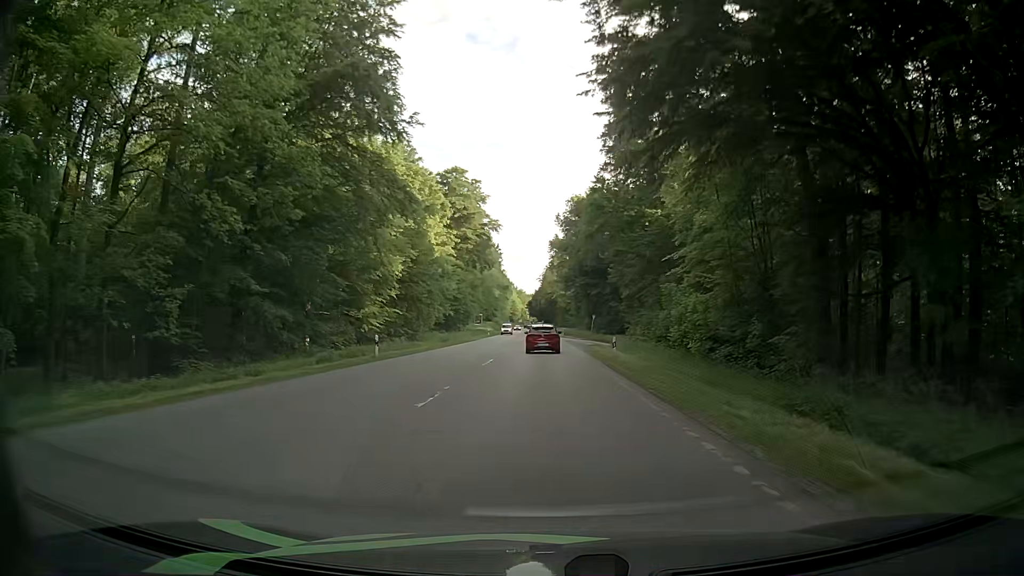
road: secondary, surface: asphalt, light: Day
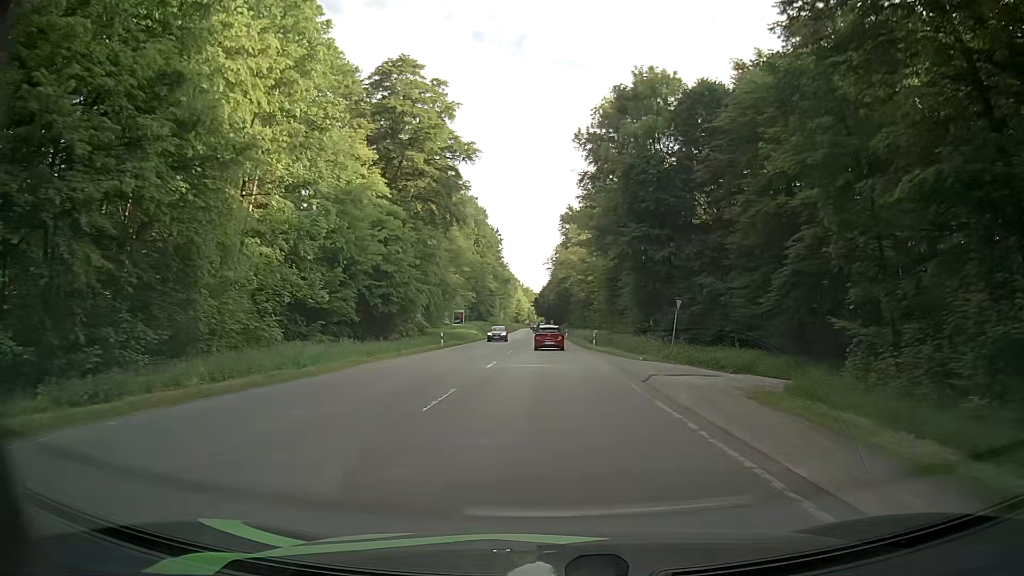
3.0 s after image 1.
(+0.2, +48.9) m; 0°
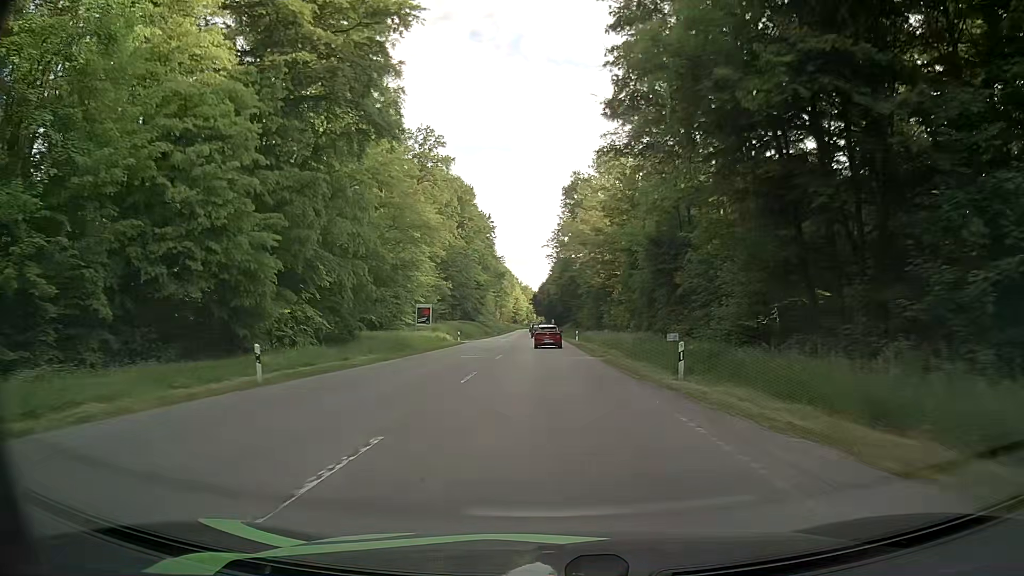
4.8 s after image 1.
(+0.1, +30.7) m; 0°
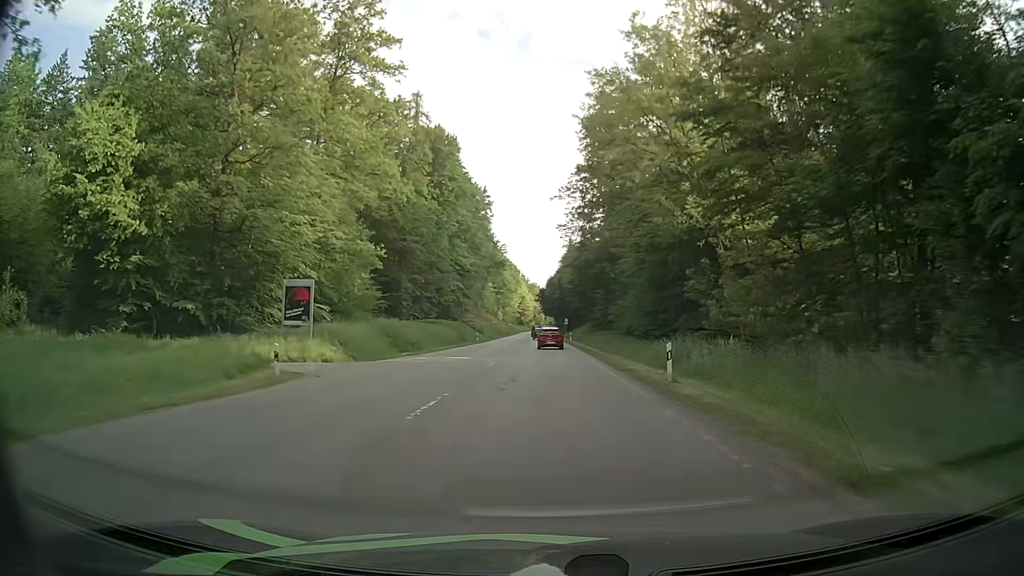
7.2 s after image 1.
(-0.2, +42.4) m; -1°
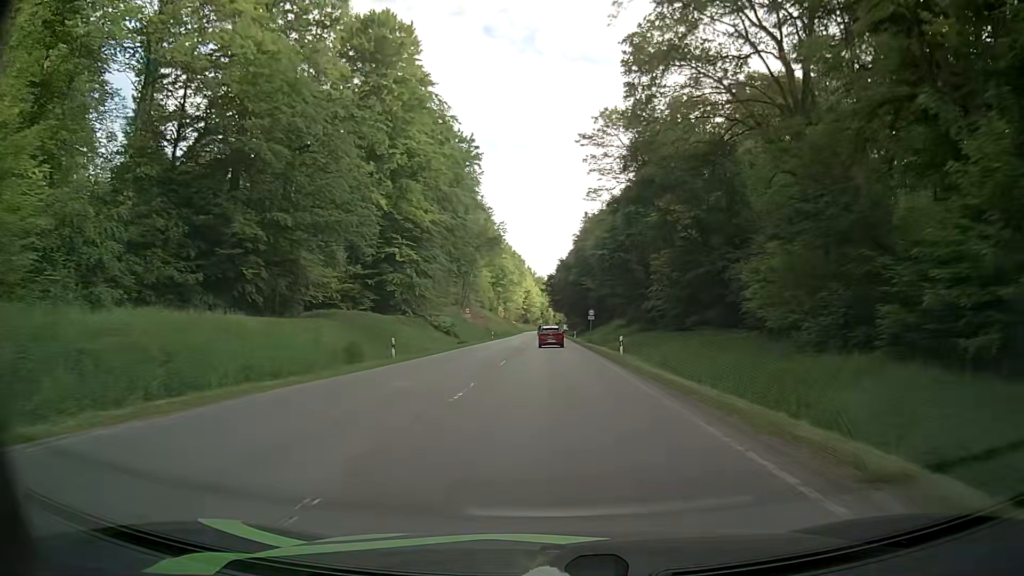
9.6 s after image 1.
(0.0, +43.9) m; 0°
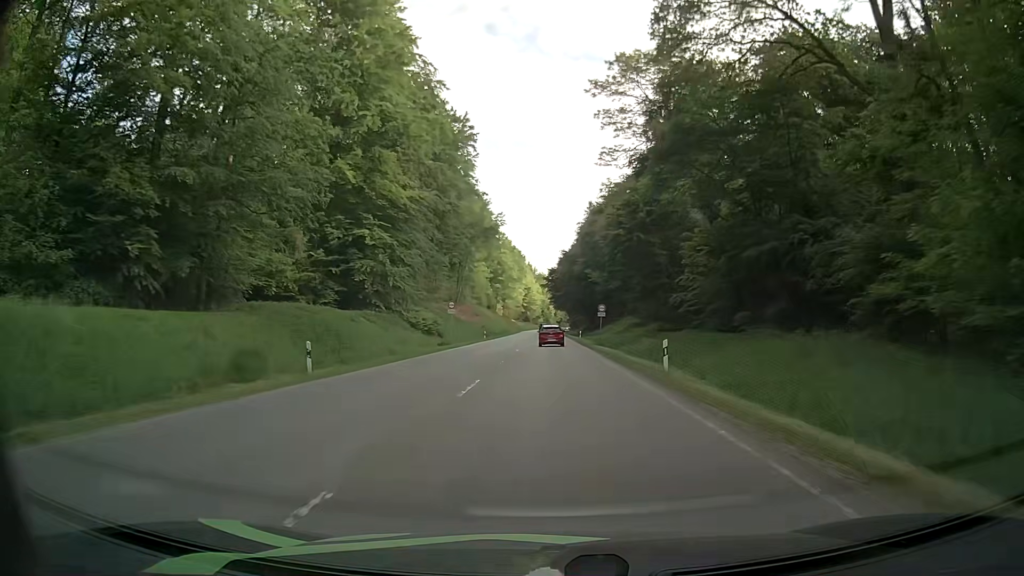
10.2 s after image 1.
(-0.1, +11.2) m; 0°
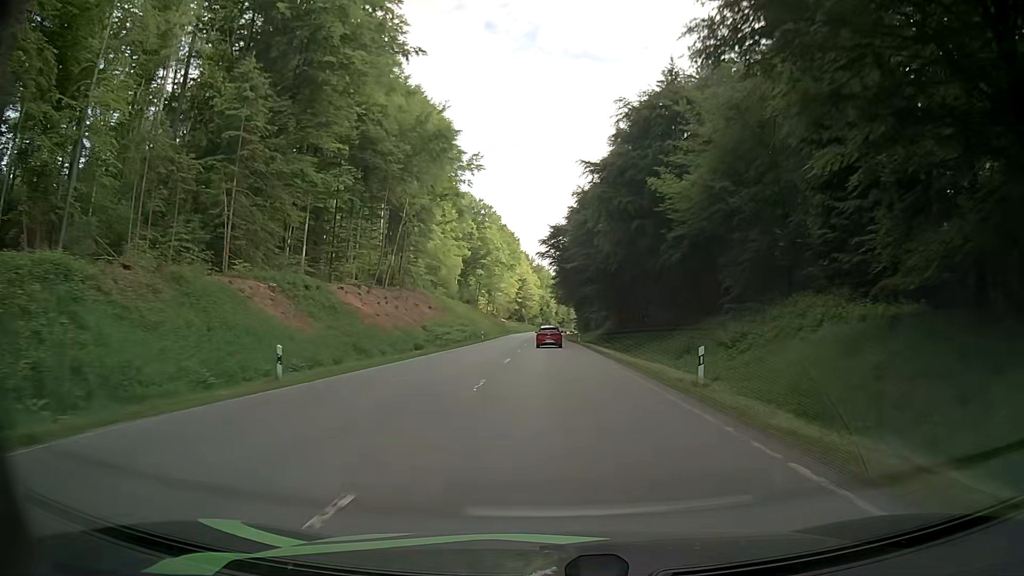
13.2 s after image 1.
(-0.2, +57.5) m; 0°
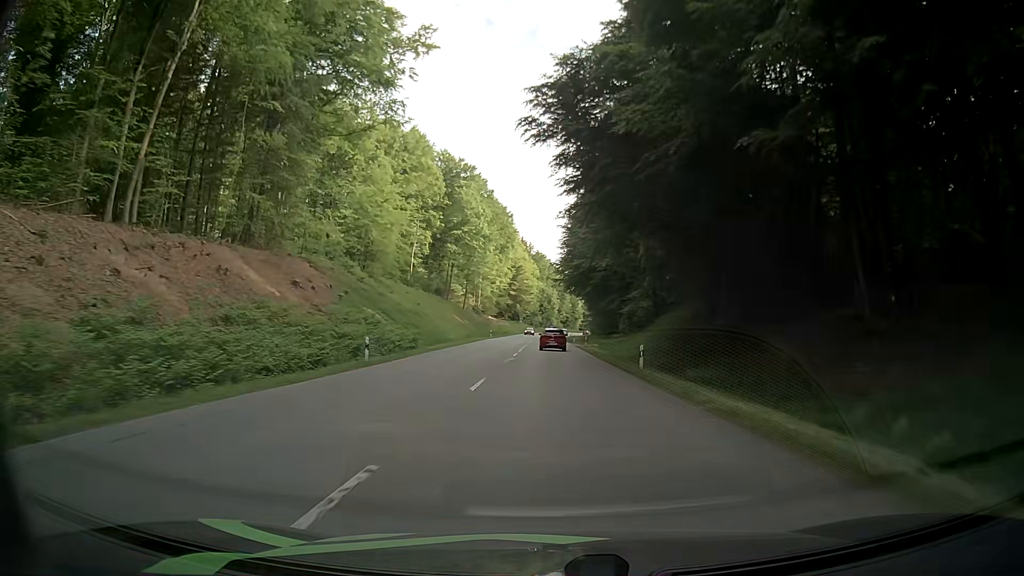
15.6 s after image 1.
(0.0, +47.4) m; 0°
(0, +10) (0, +20) (0, +30) (0, +40) (0, +50) (0, +60) (0, +70) (0, +80) (0, +90) (+1, +100) m
